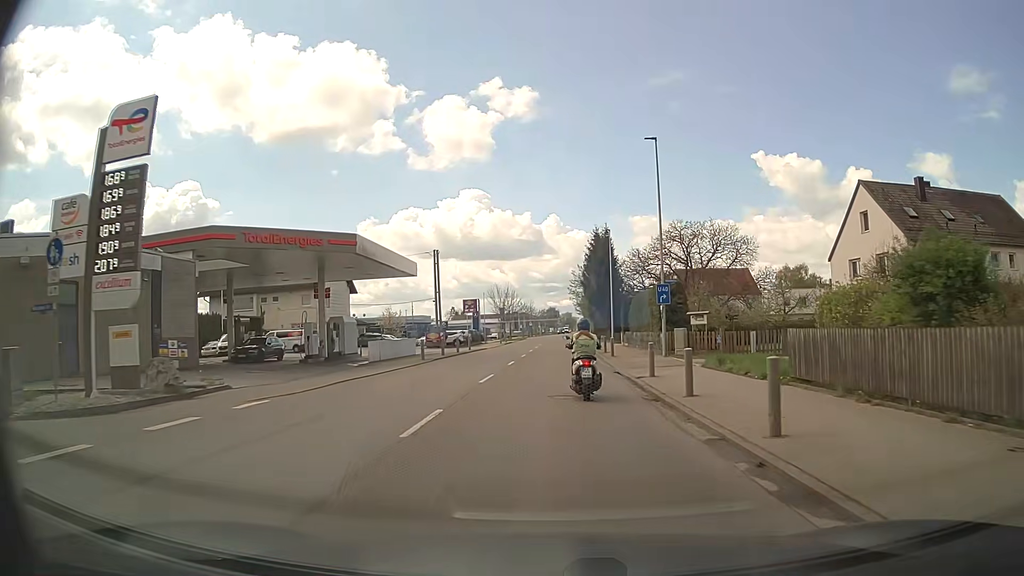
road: secondary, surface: asphalt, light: Day
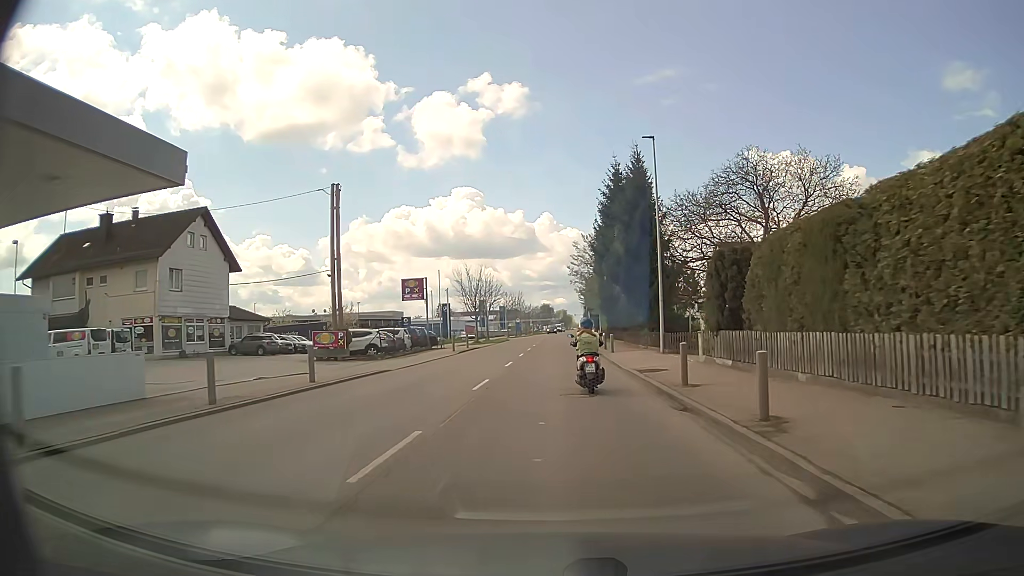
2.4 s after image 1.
(+0.3, +29.7) m; +1°
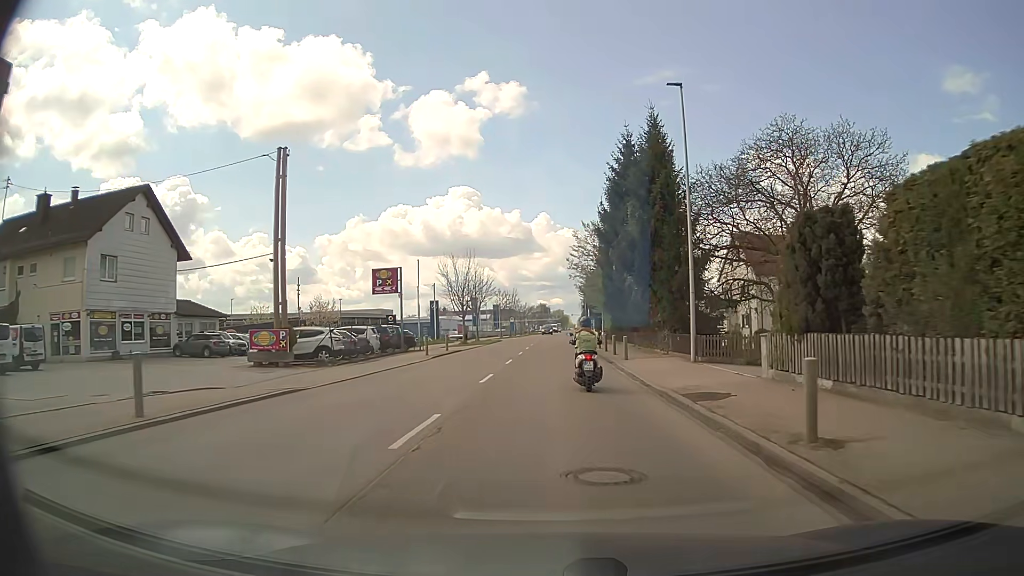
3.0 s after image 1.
(0.0, +7.5) m; 0°
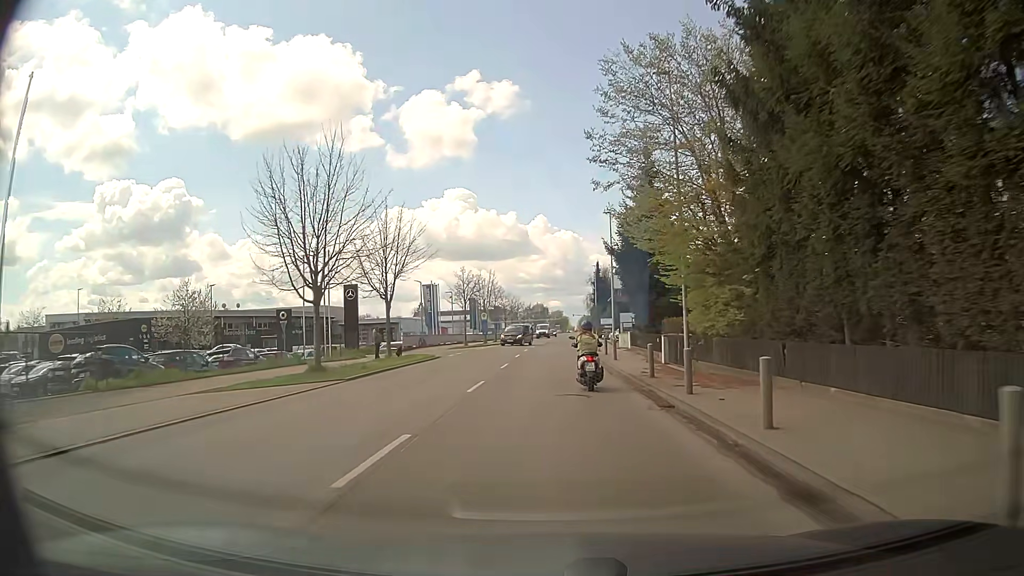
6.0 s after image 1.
(+0.4, +38.0) m; 0°
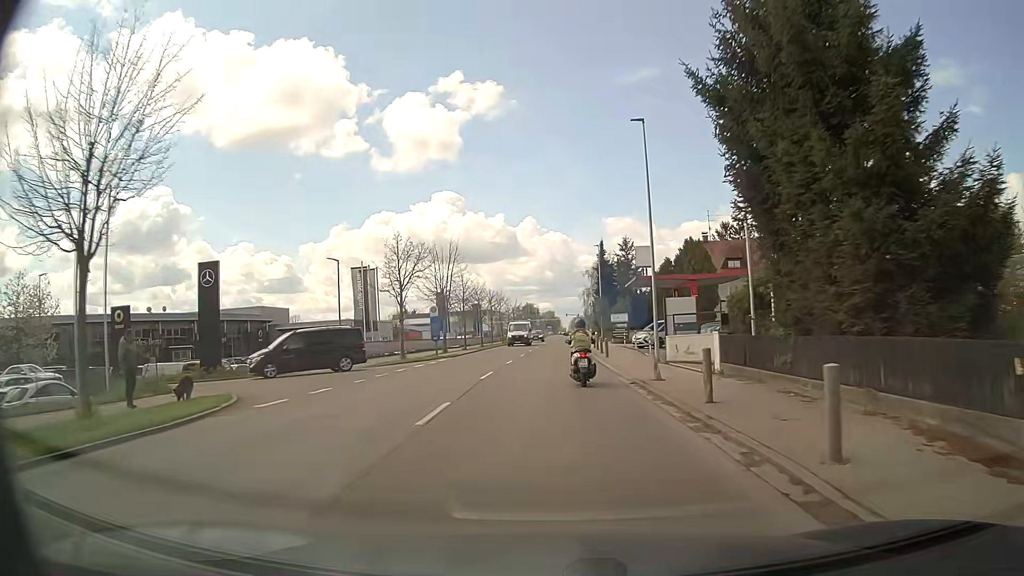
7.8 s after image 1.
(+0.2, +23.2) m; +1°
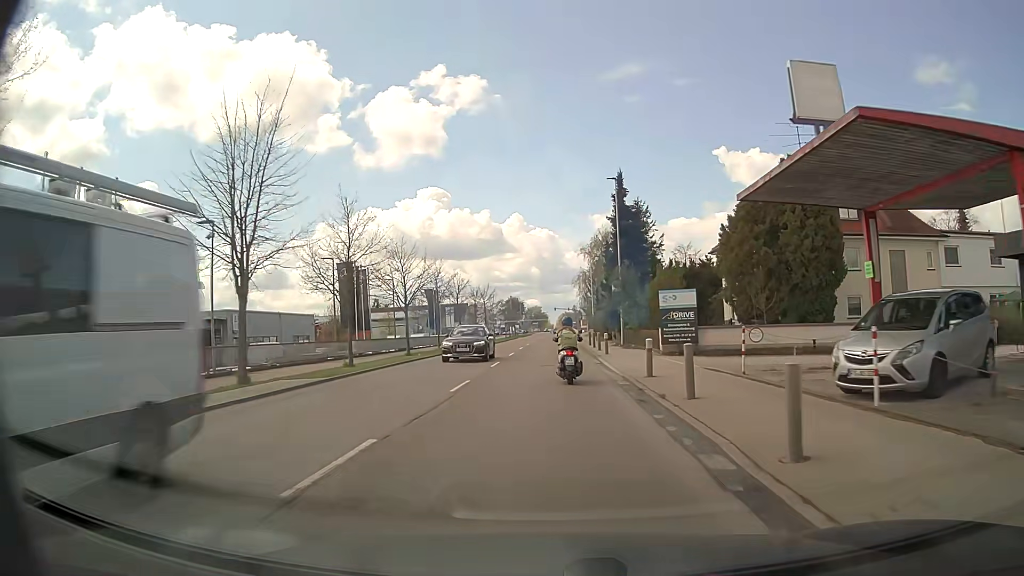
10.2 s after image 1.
(+0.5, +31.4) m; +1°
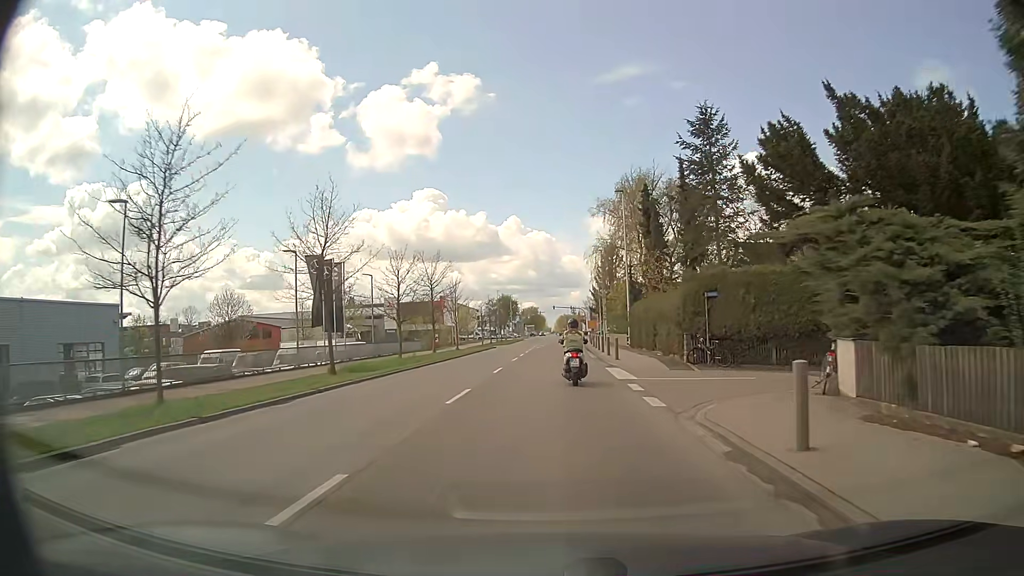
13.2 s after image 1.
(+0.2, +38.1) m; +1°
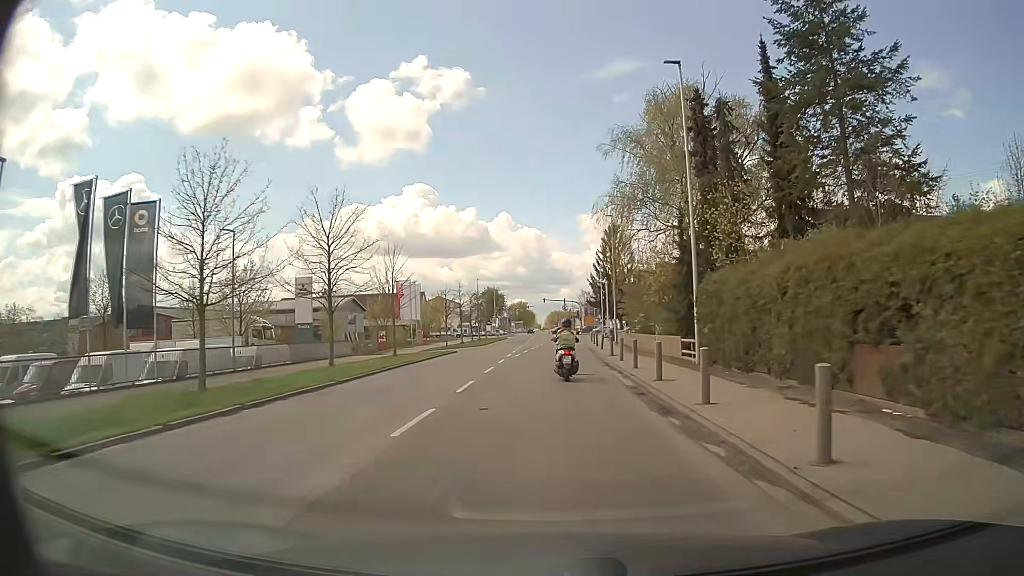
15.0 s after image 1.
(+0.1, +21.9) m; +1°
(0, +10) (0, +20) (0, +30) (0, +40) (0, +50) (+1, +60) (+1, +70) (+2, +80) (+3, +90) (+4, +100) m
